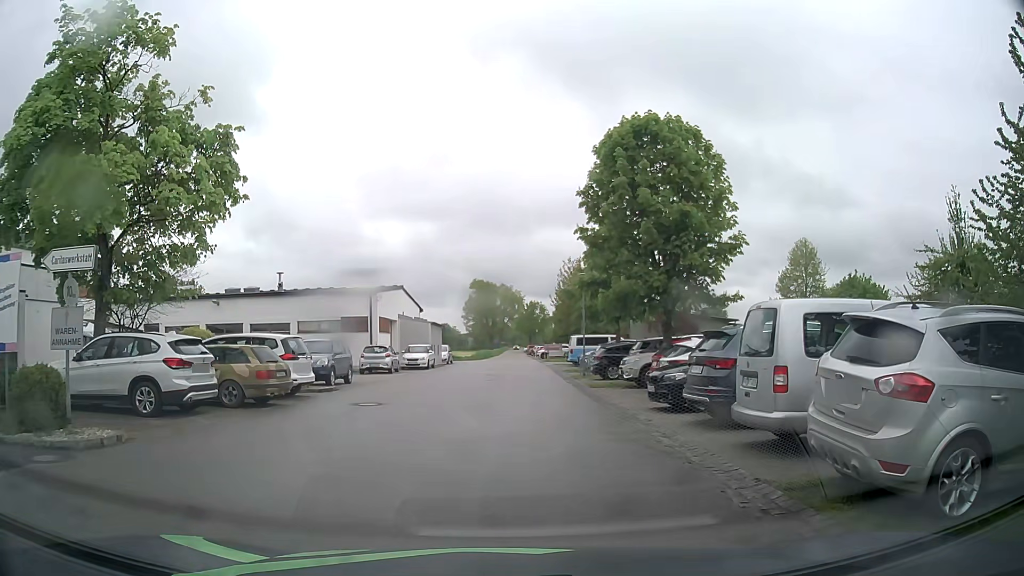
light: Day
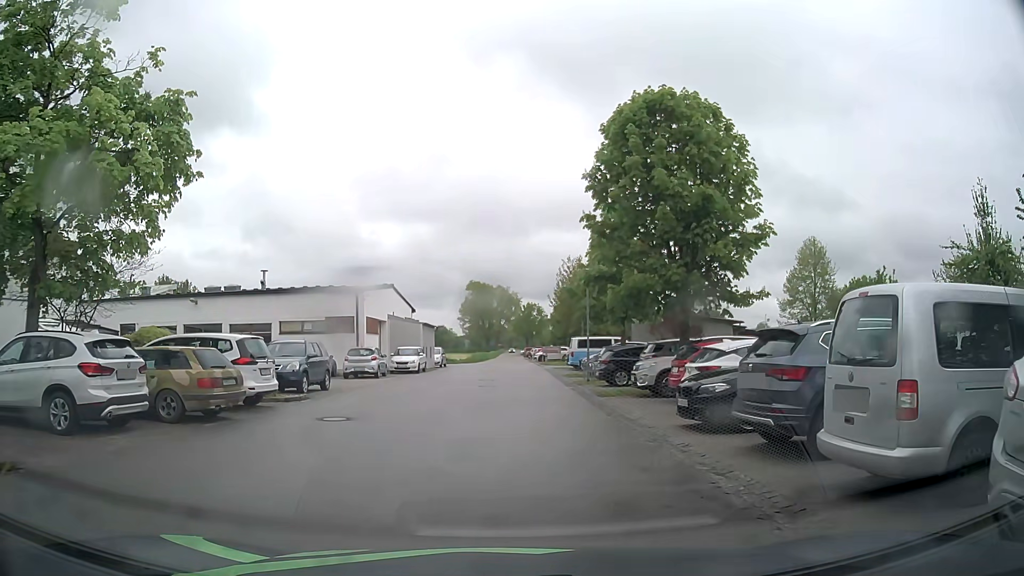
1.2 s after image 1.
(0.0, +2.8) m; 0°
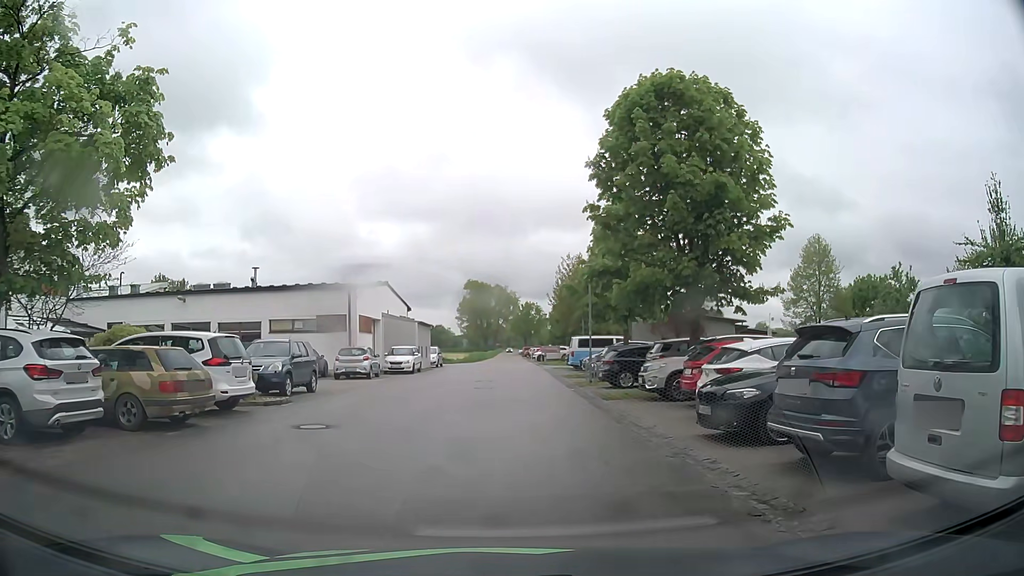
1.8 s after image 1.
(0.0, +1.4) m; 0°
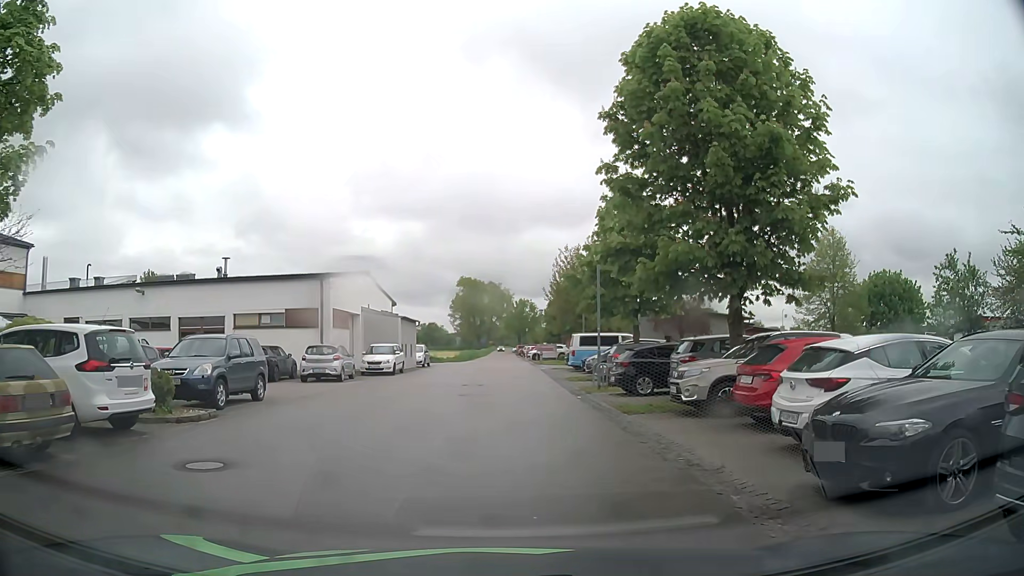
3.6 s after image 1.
(0.0, +4.2) m; 0°
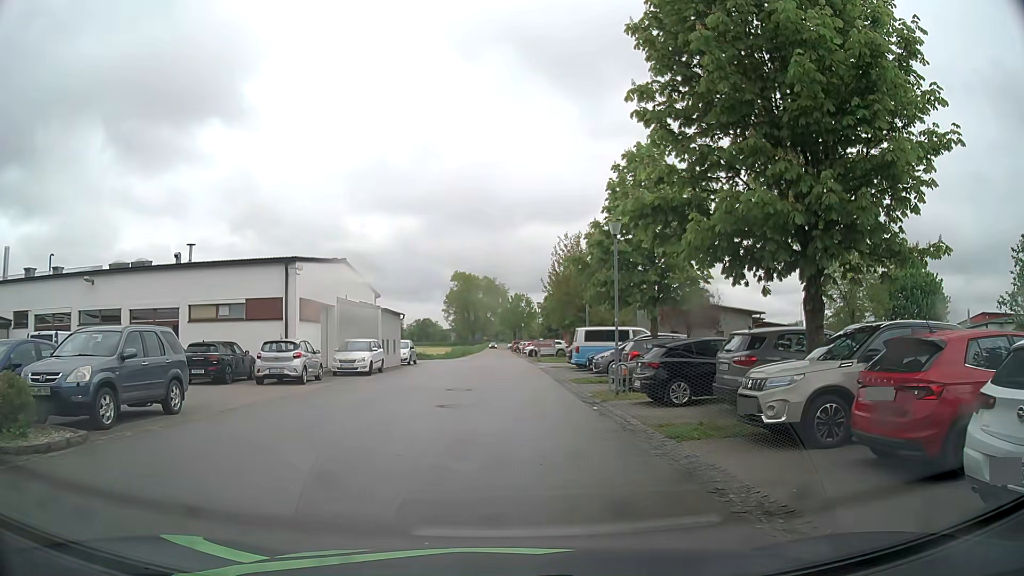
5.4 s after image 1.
(+0.1, +4.4) m; +1°
(0, +10) (0, +20) (0, +30) (0, +40) (0, +50) (0, +60) (-1, +70) (-1, +80) (-1, +90) (-1, +100) m
